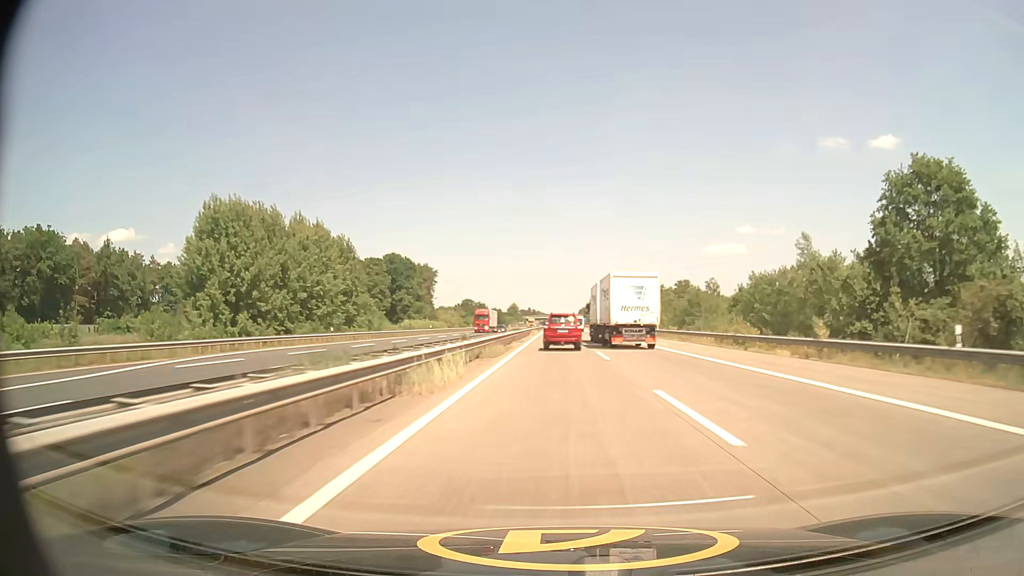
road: motorway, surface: concrete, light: Day
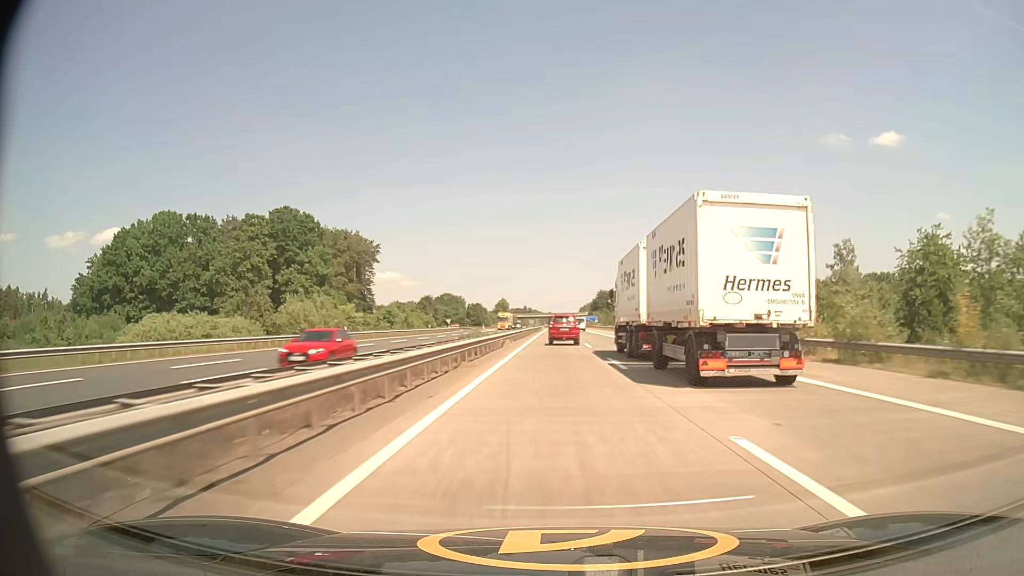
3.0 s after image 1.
(+0.2, +96.0) m; 0°
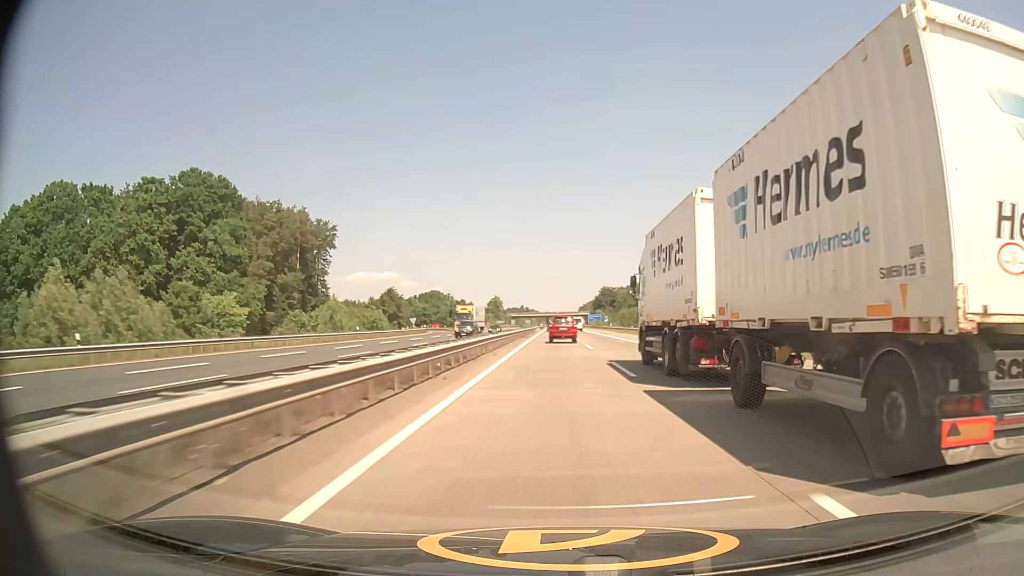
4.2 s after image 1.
(+0.1, +38.9) m; 0°
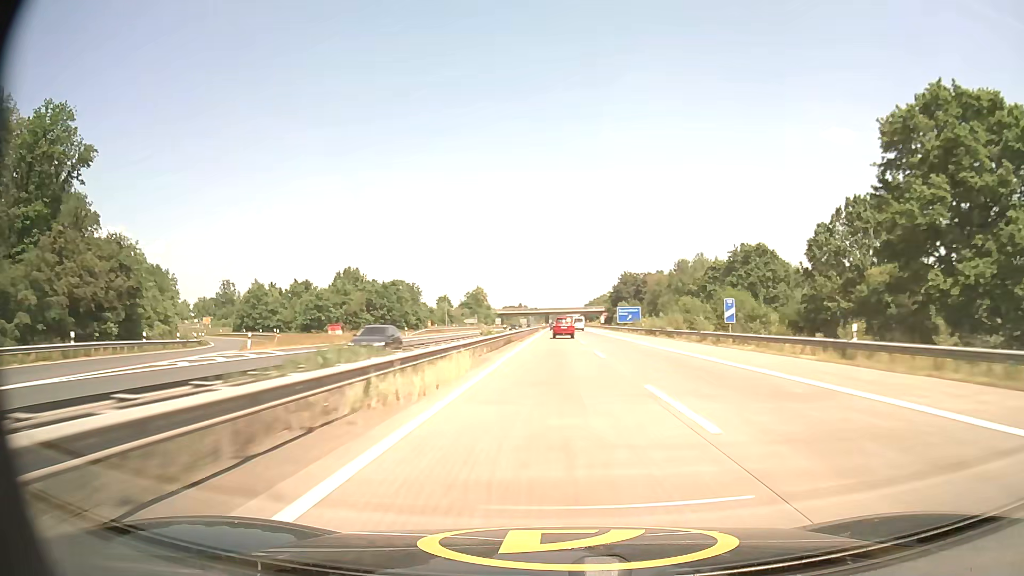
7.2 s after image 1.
(+0.1, +98.9) m; 0°
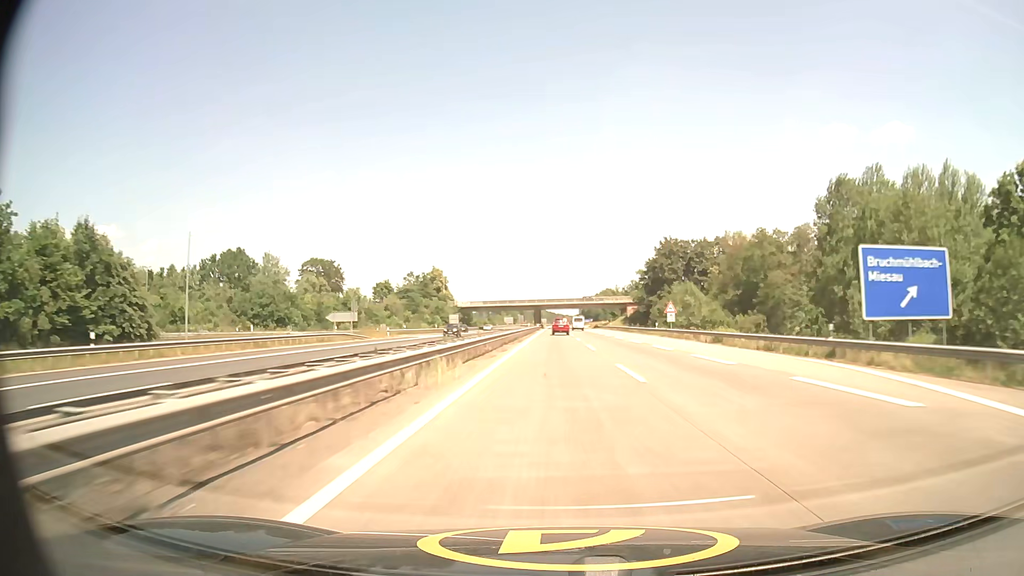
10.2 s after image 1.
(+0.2, +101.1) m; 0°
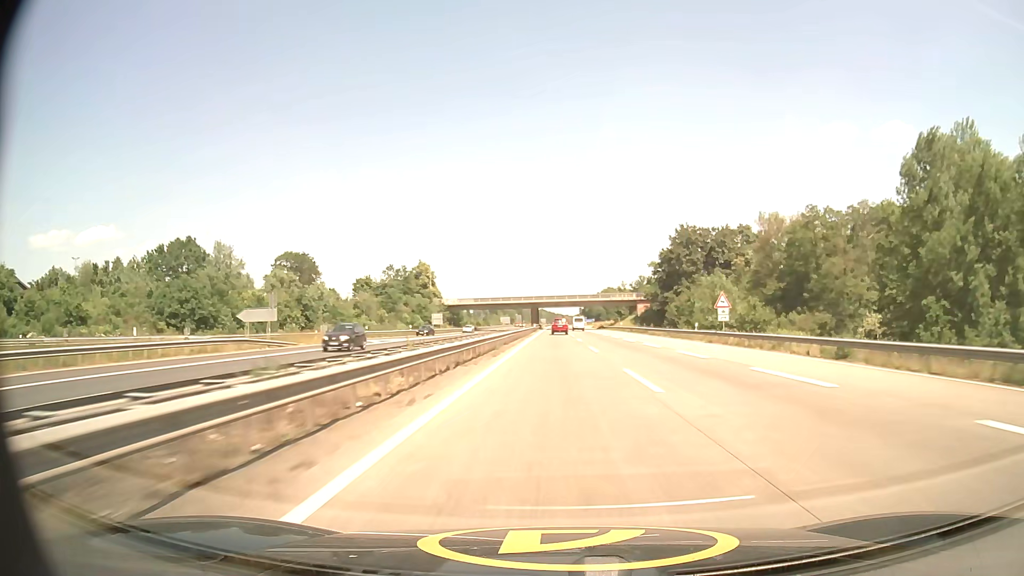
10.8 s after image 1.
(0.0, +20.5) m; 0°
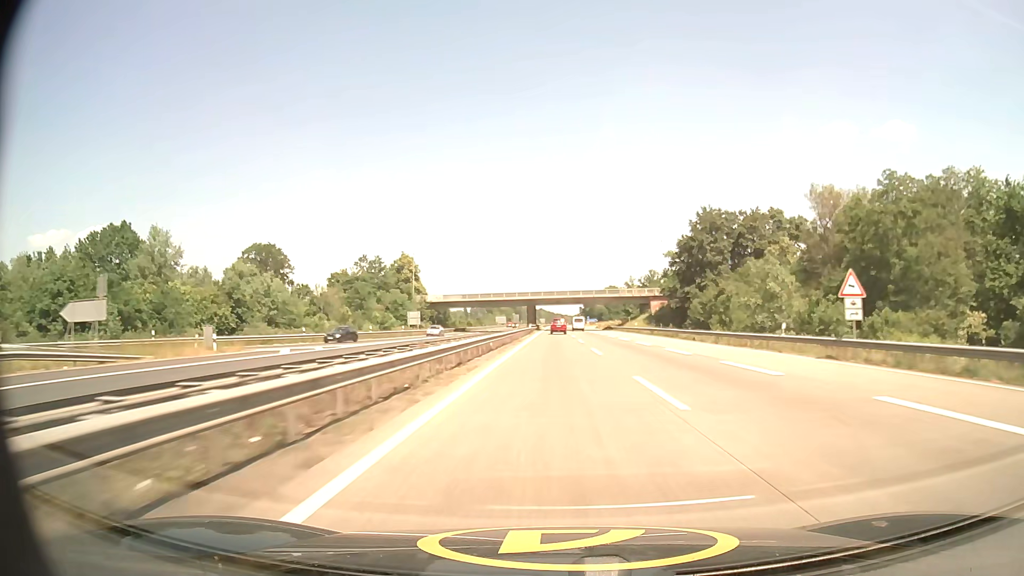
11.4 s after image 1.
(0.0, +20.6) m; 0°
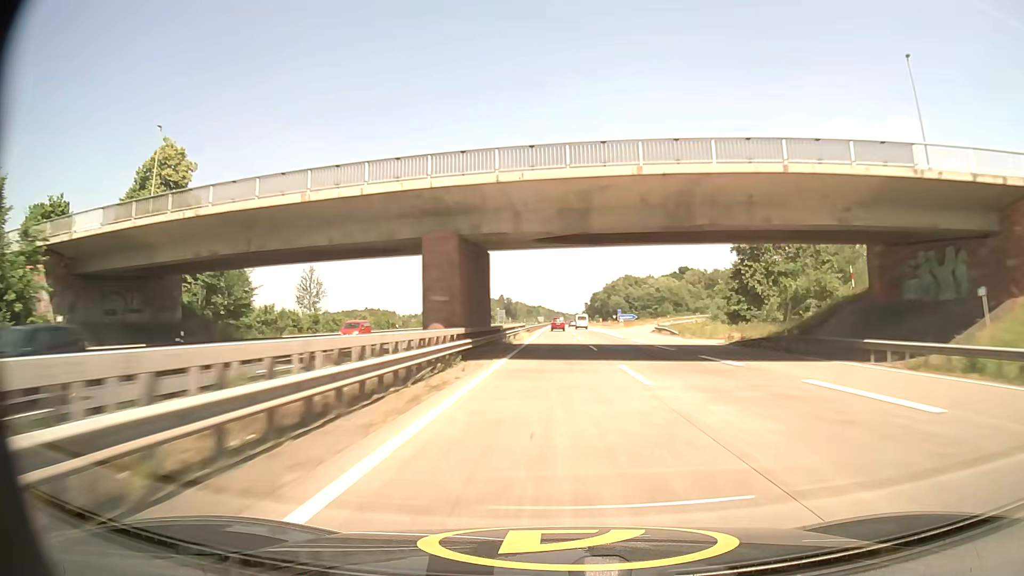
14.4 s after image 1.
(0.0, +104.0) m; 0°
(0, +10) (0, +20) (0, +30) (0, +40) (0, +50) (0, +60) (0, +70) (+1, +80) (+1, +90) (+1, +100) m
